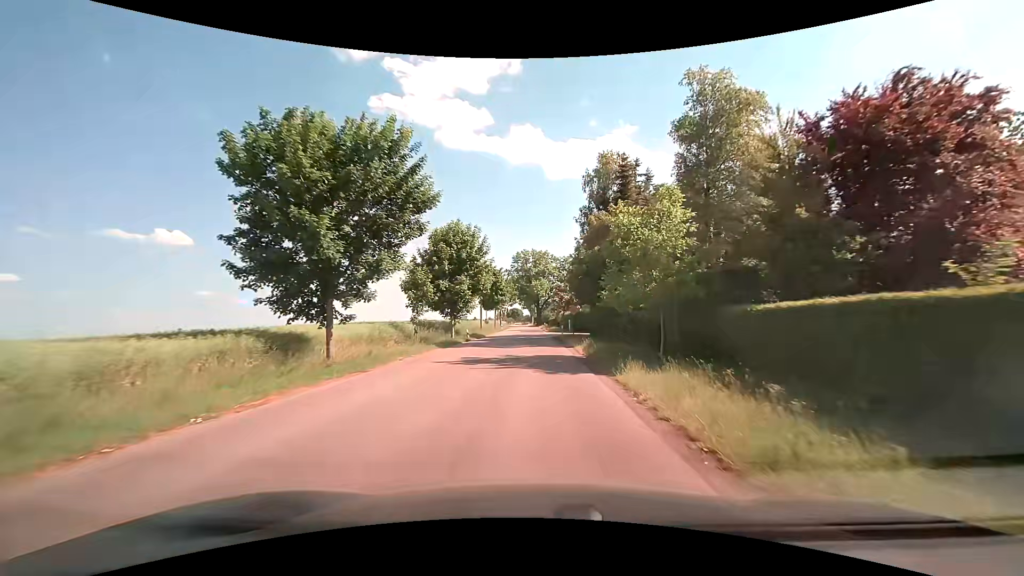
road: tertiary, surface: asphalt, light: Day
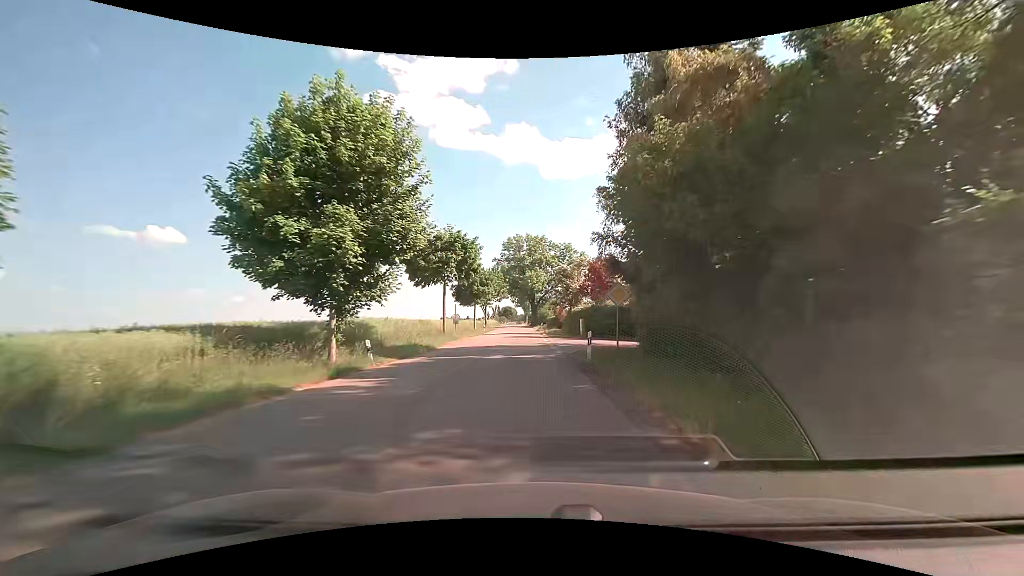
(+0.1, +23.0) m; +1°
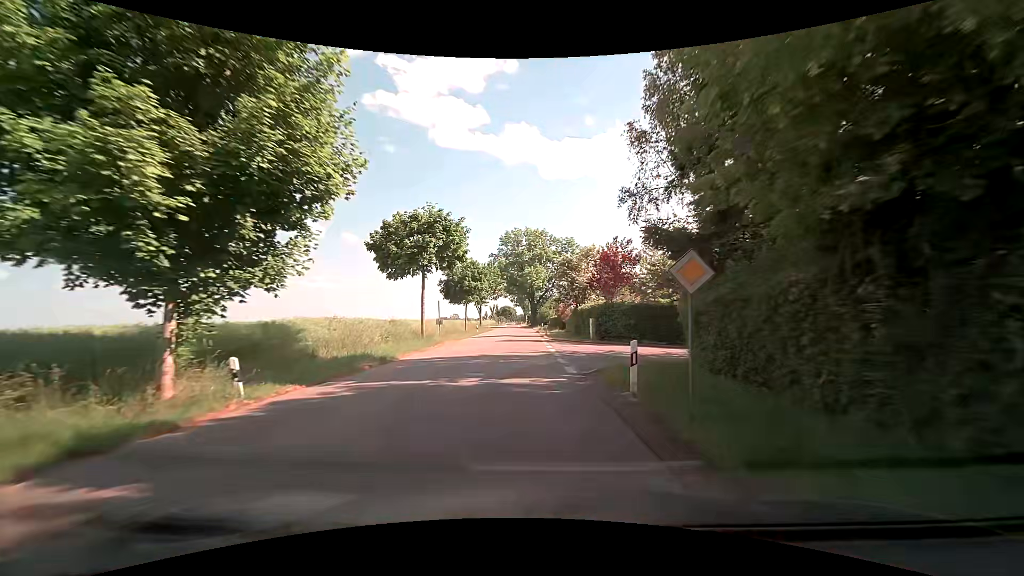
(0.0, +7.7) m; 0°
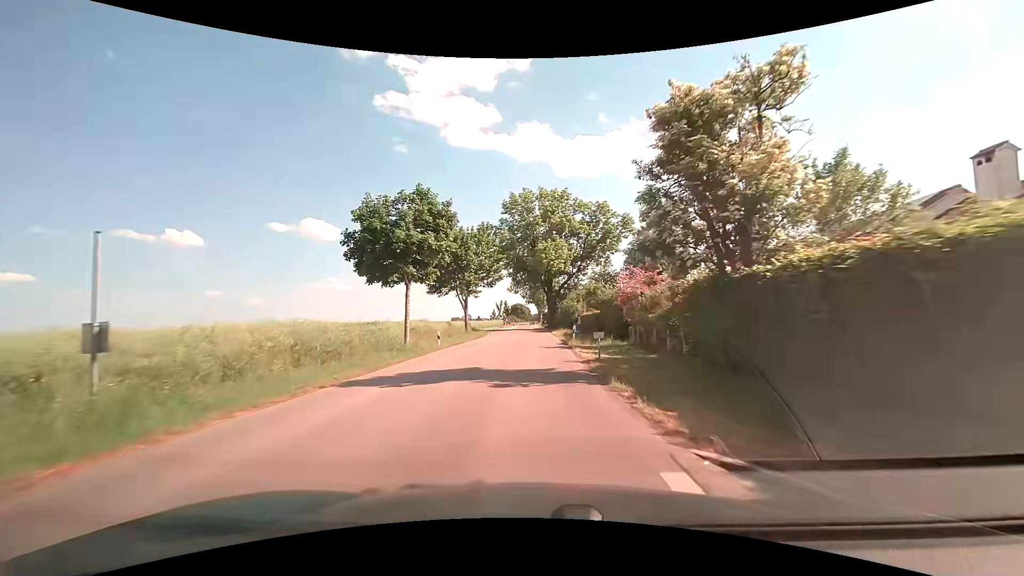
(-0.4, +31.0) m; -1°
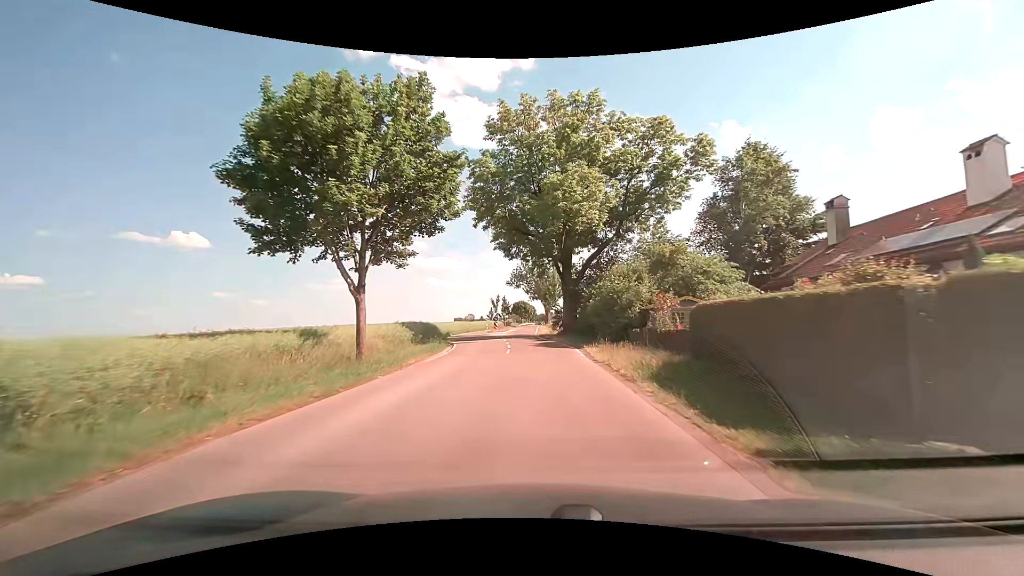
(-0.3, +30.7) m; -1°
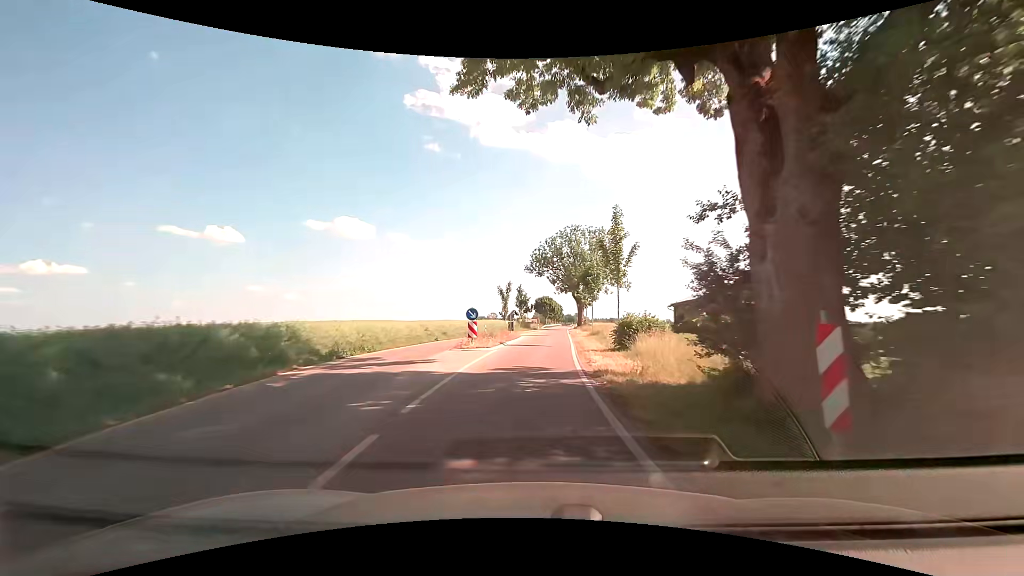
(-0.7, +36.0) m; -3°
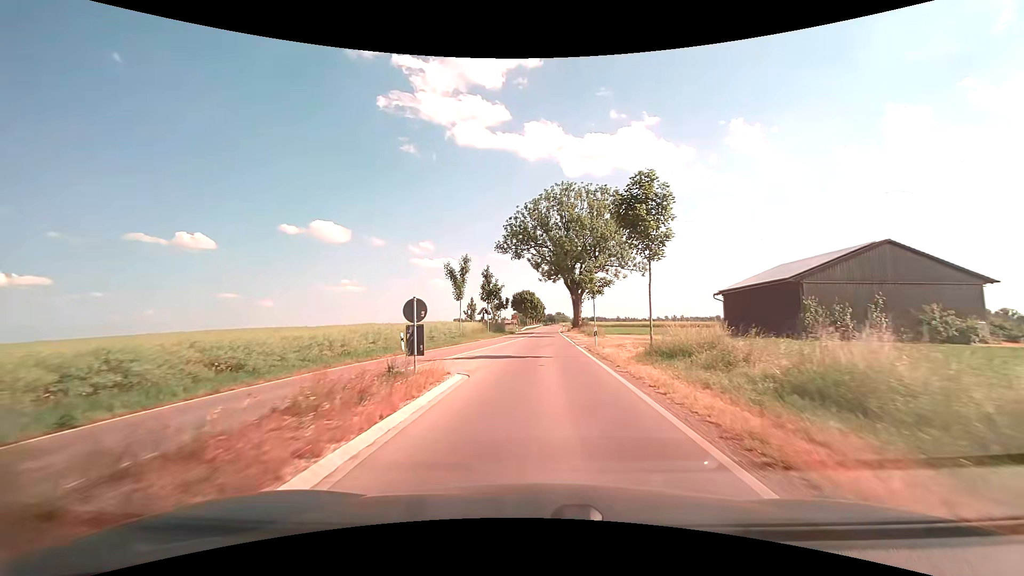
(+0.3, +29.1) m; +3°
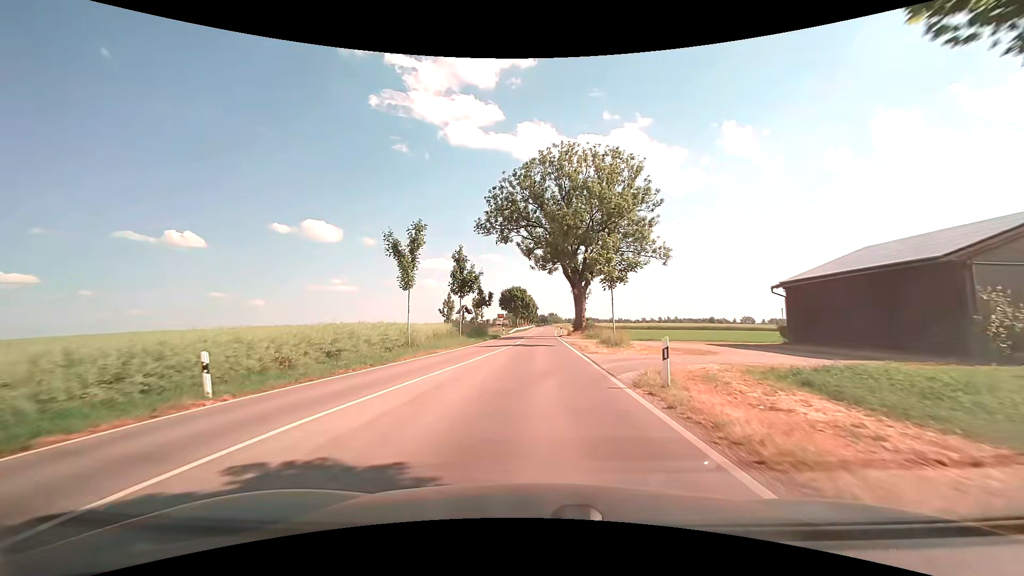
(+0.1, +14.9) m; +1°
(0, +10) (0, +20) (0, +30) (0, +40) (0, +50) (+1, +60) (+1, +70) (+2, +80) (+2, +90) (+2, +100) m
